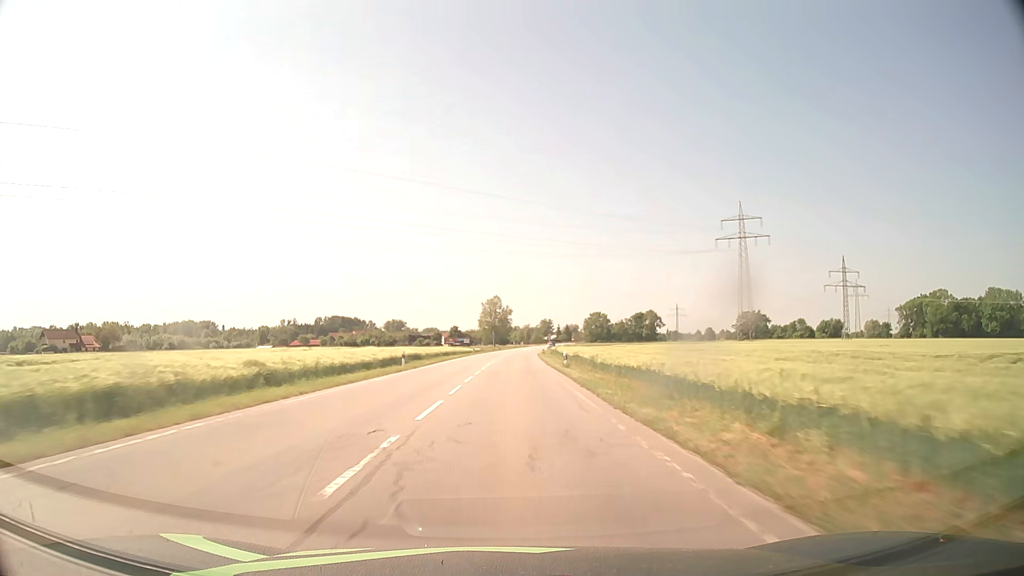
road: secondary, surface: asphalt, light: Day
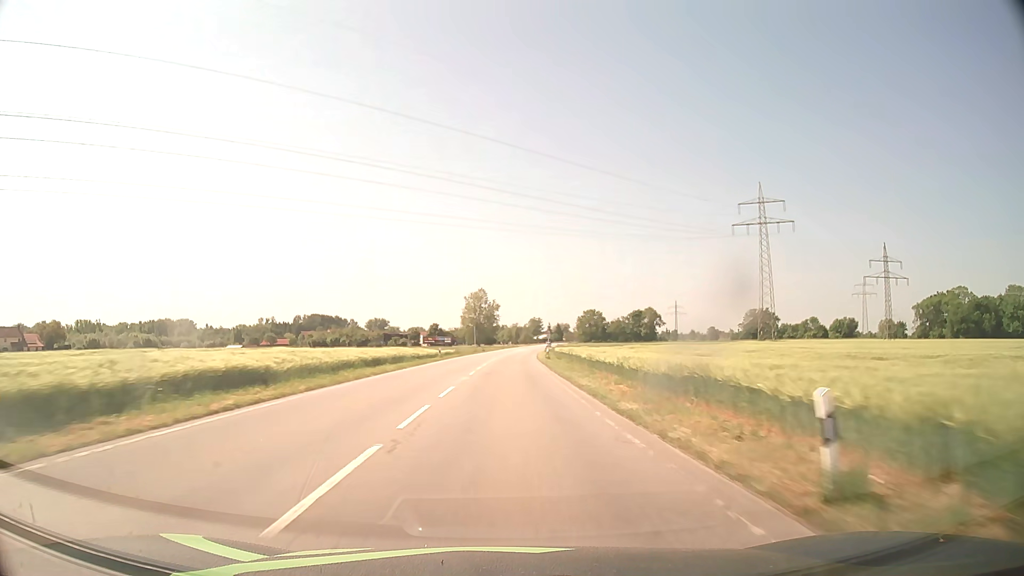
(+0.3, +31.1) m; +1°
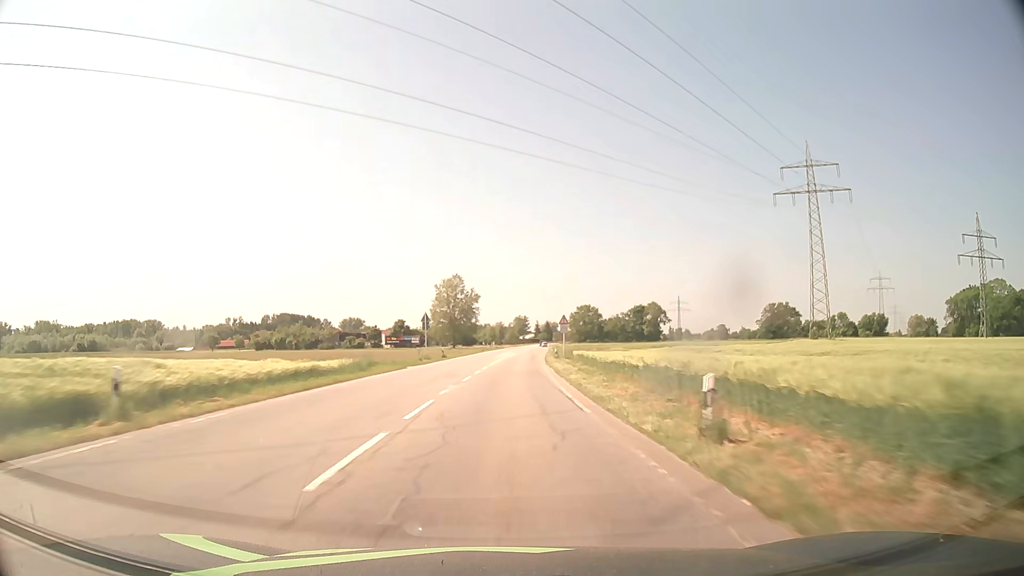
(+0.4, +46.9) m; +1°
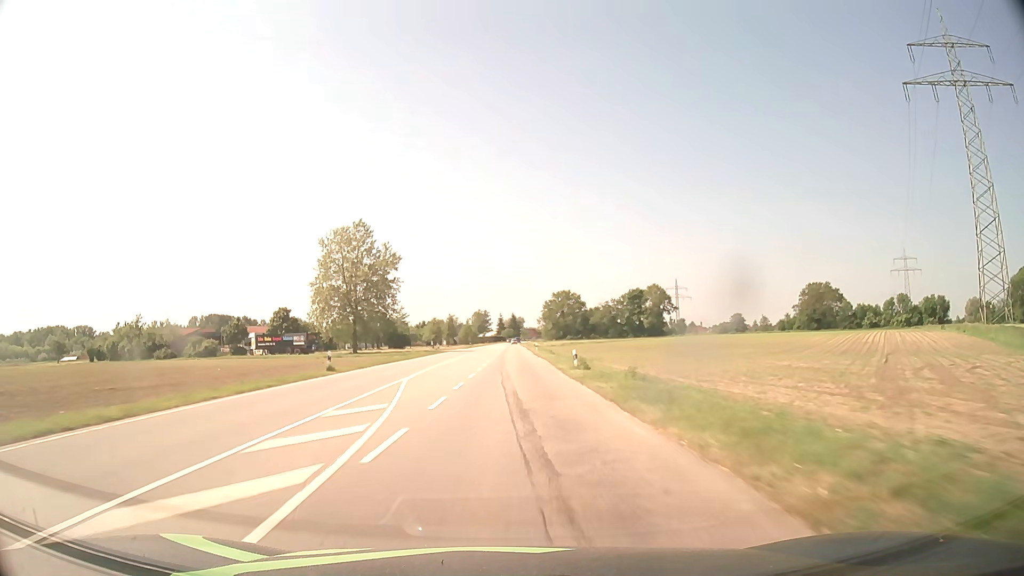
(+2.5, +78.7) m; +3°
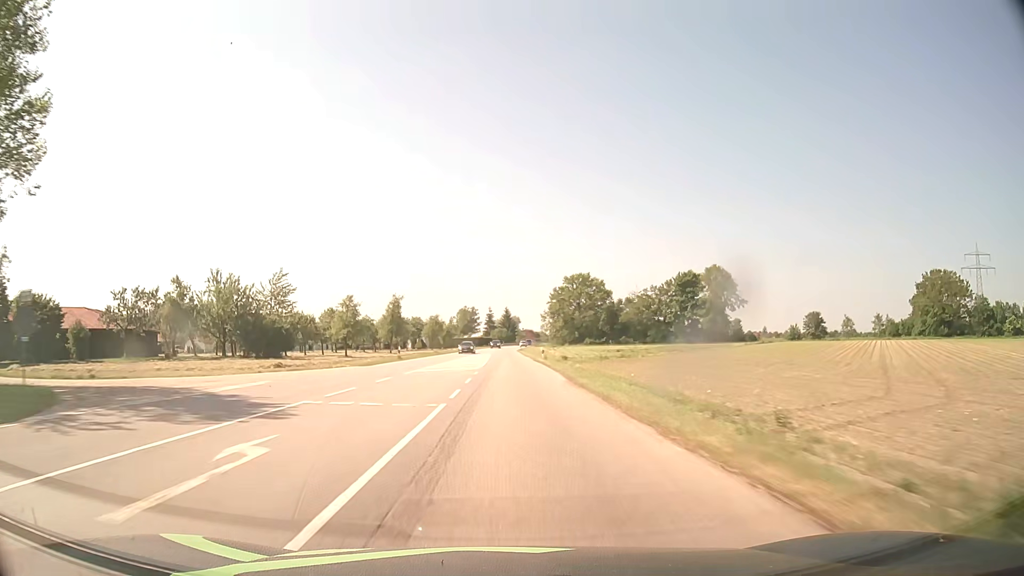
(+0.7, +78.9) m; +1°
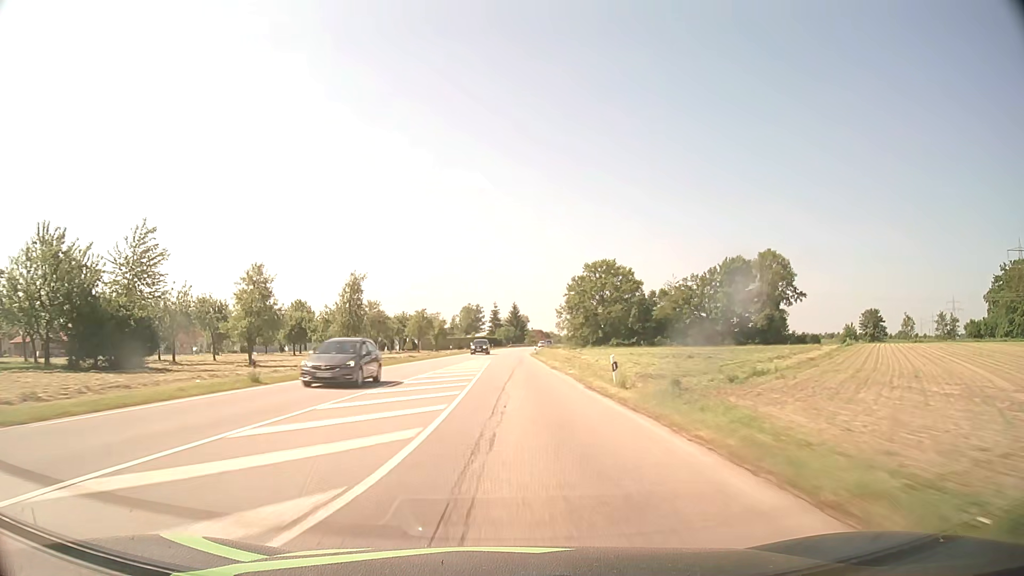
(-0.1, +31.6) m; -1°
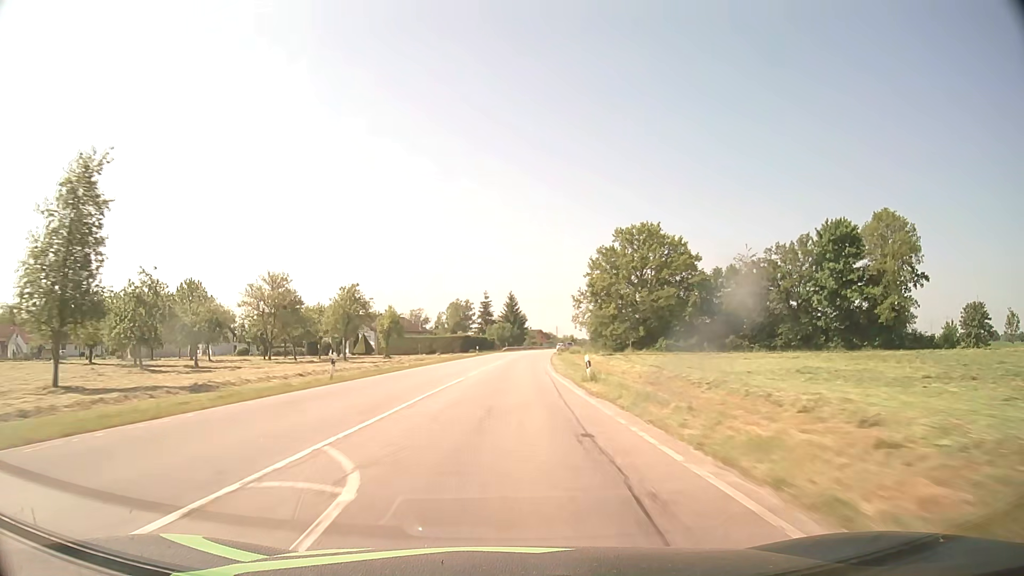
(0.0, +47.4) m; 0°
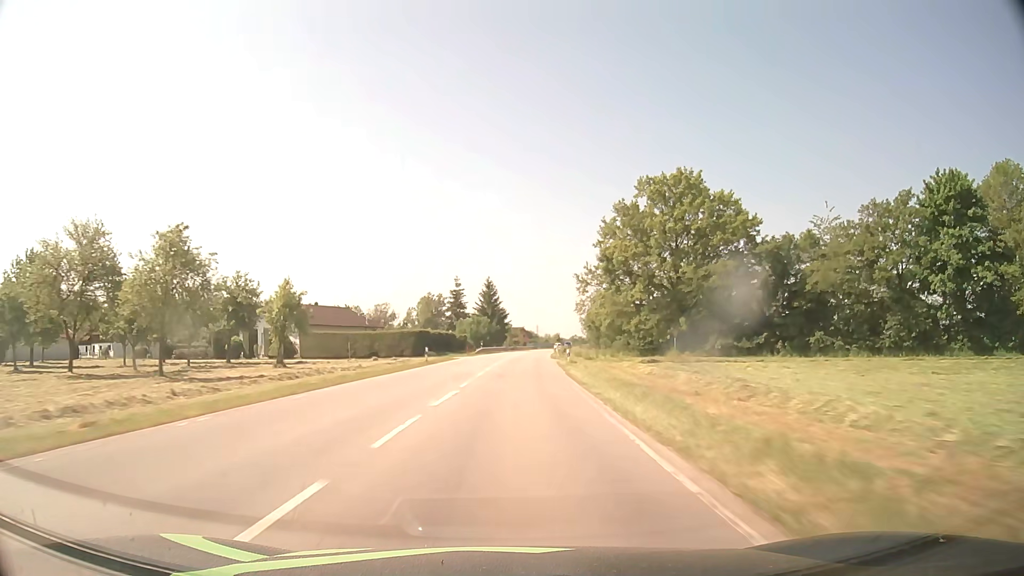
(+0.5, +31.6) m; +2°
(0, +10) (0, +20) (0, +30) (+1, +40) (+1, +50) (+2, +60) (+3, +70) (+3, +80) (+4, +90) (+5, +100) m
